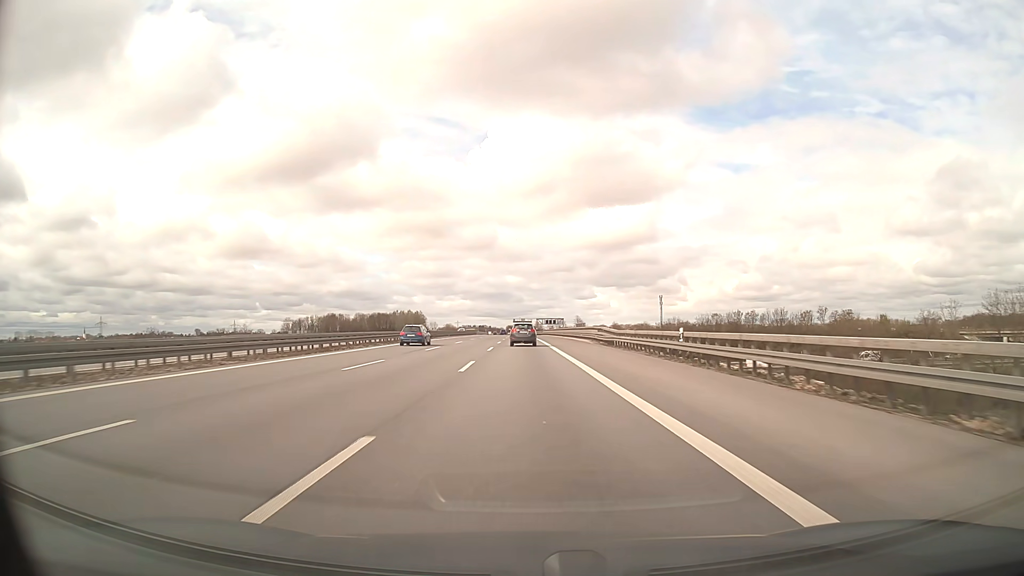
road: motorway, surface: asphalt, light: Day
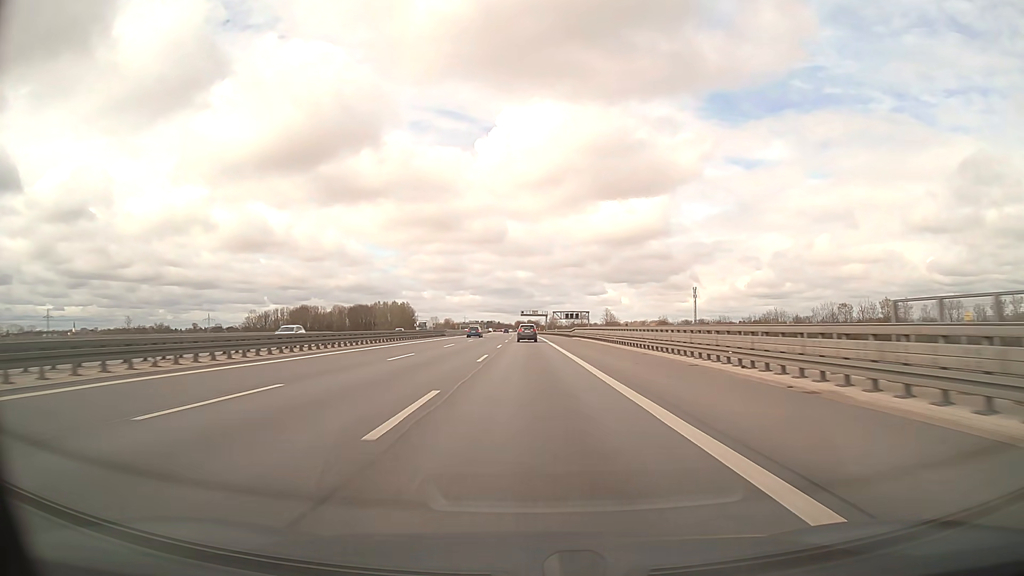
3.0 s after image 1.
(-1.1, +84.7) m; -1°
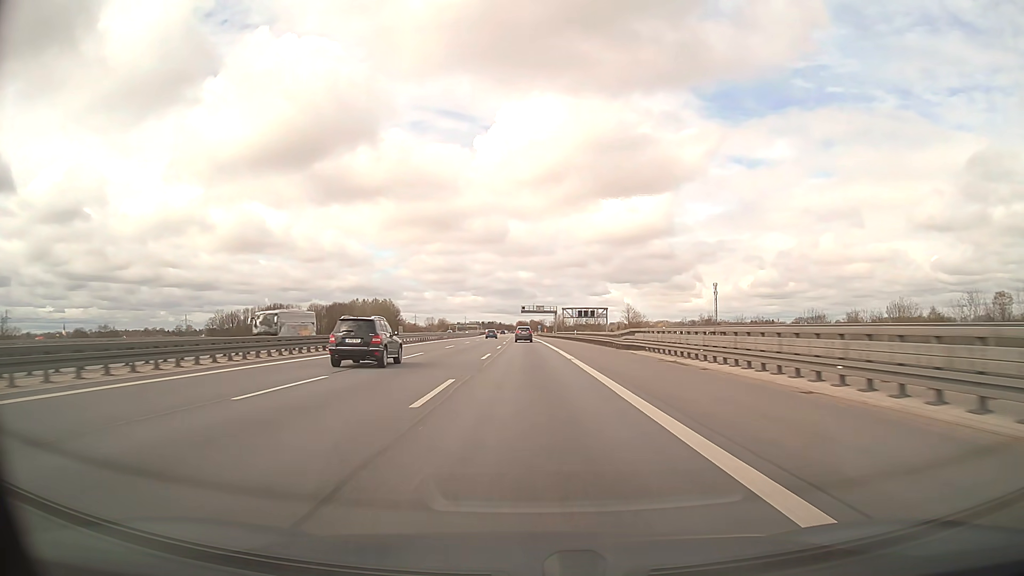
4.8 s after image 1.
(0.0, +50.8) m; 0°
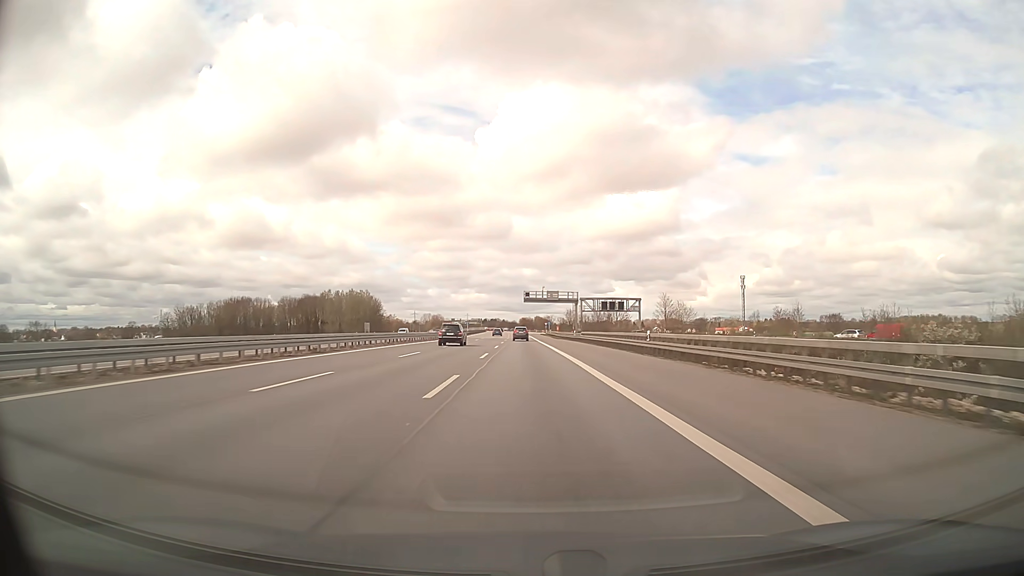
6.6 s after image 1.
(-0.4, +50.9) m; -1°
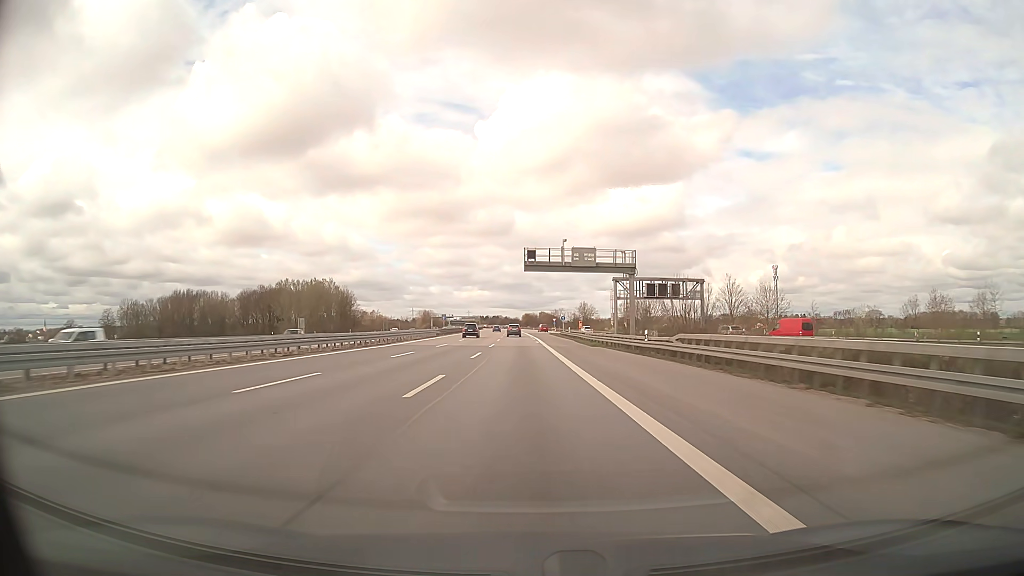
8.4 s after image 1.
(-0.1, +51.0) m; 0°
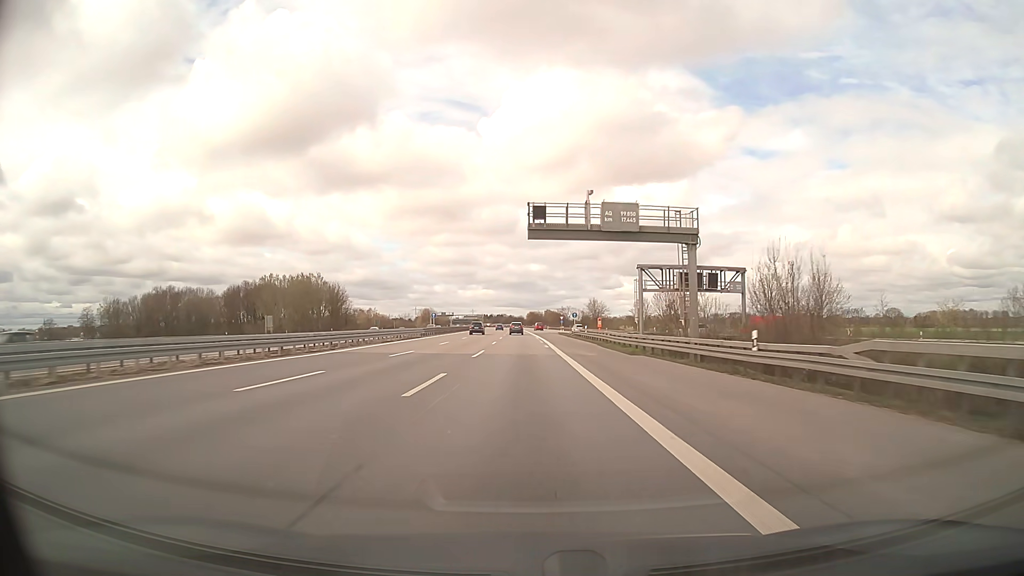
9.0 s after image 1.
(-0.1, +17.0) m; -1°
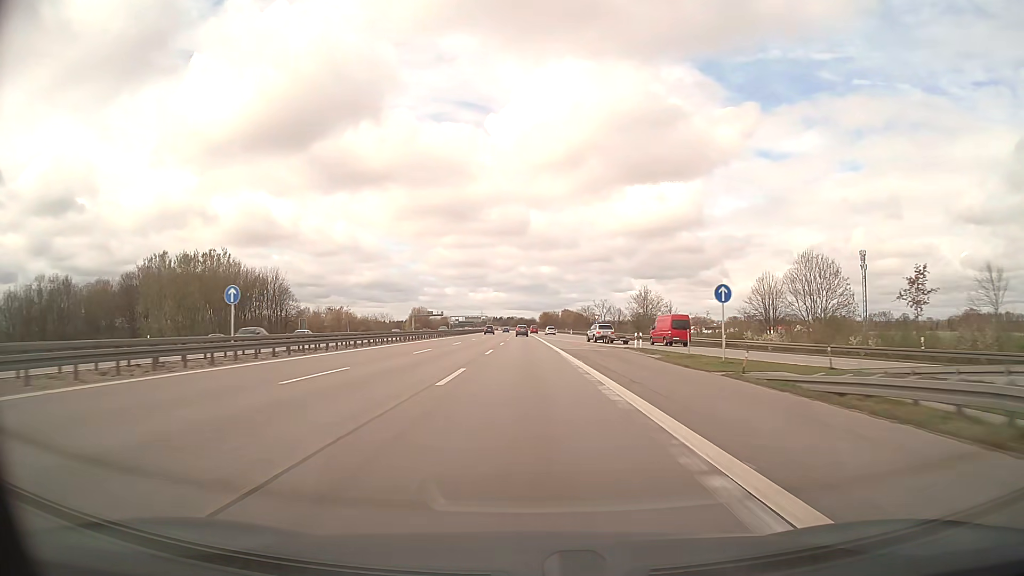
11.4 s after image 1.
(-0.7, +67.9) m; -1°
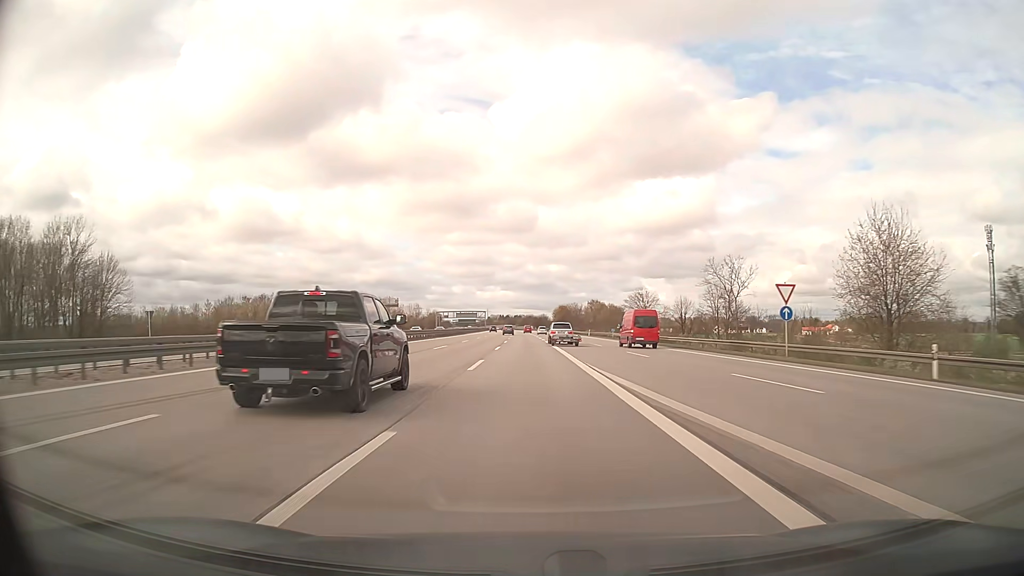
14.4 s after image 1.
(-0.5, +84.7) m; -1°
(0, +10) (0, +20) (0, +30) (0, +40) (0, +50) (0, +60) (0, +70) (0, +80) (0, +90) (0, +100) m
